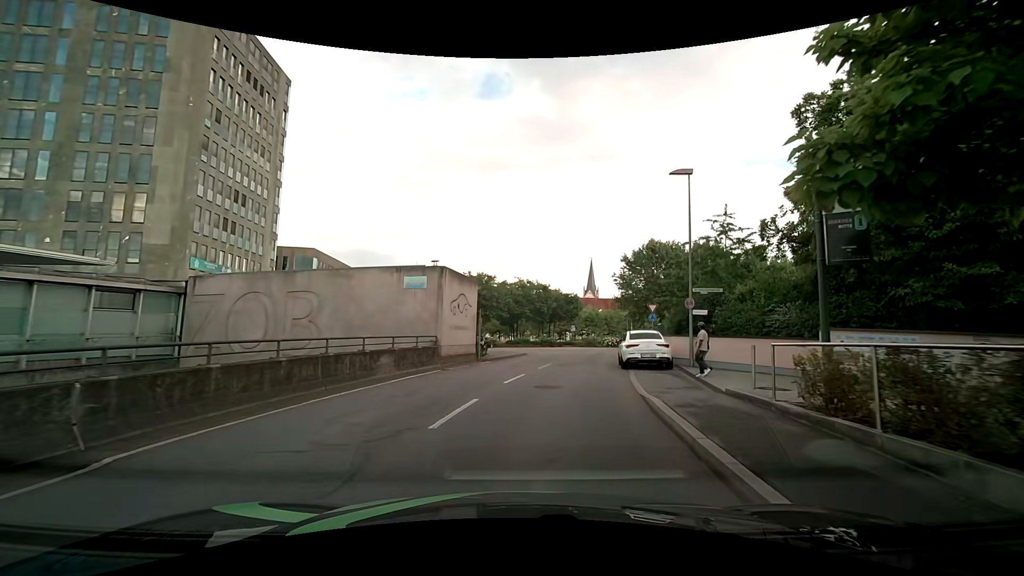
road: residential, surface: asphalt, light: Day
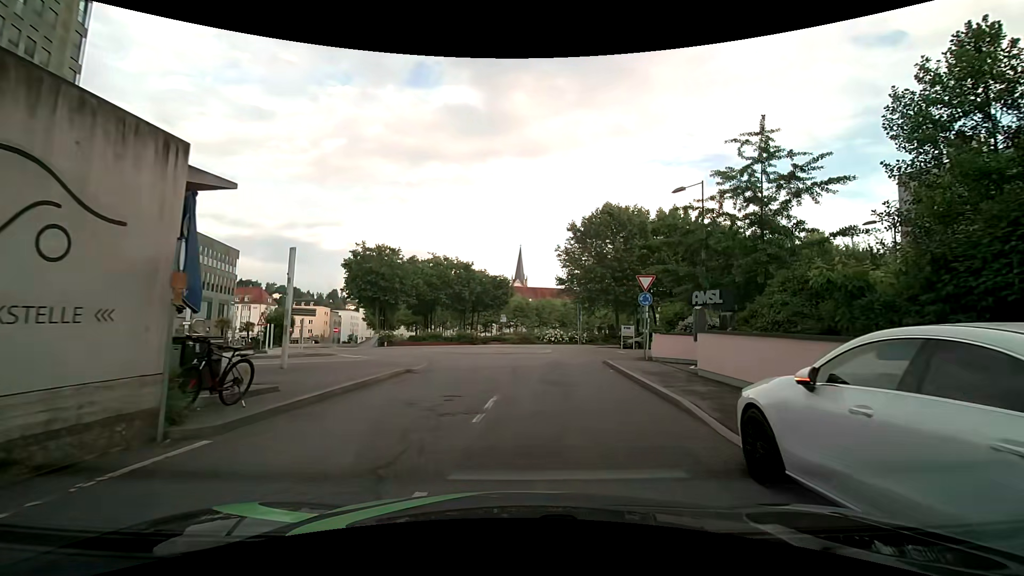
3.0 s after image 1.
(+1.5, +17.2) m; +9°
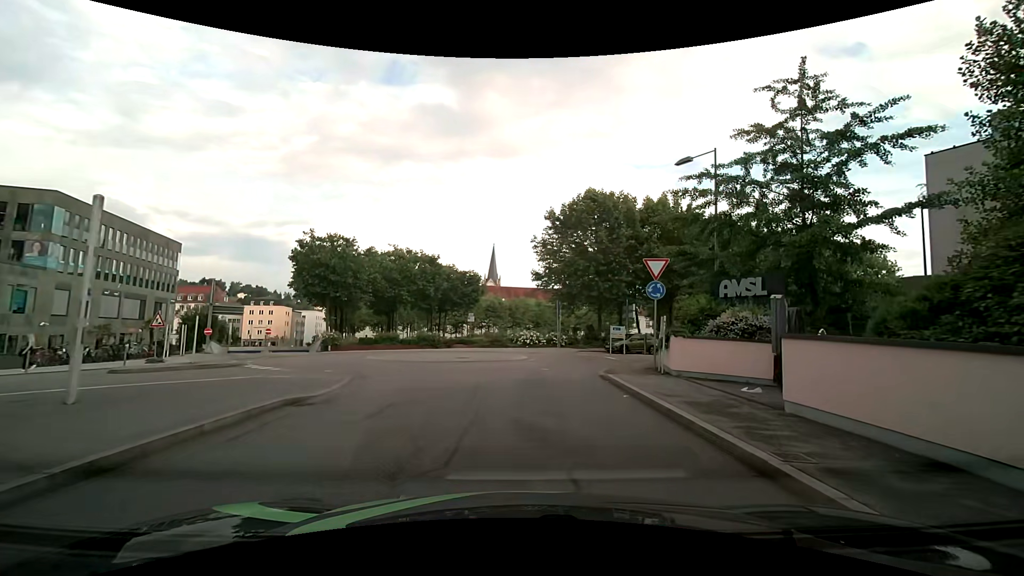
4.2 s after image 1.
(+0.2, +5.9) m; +4°
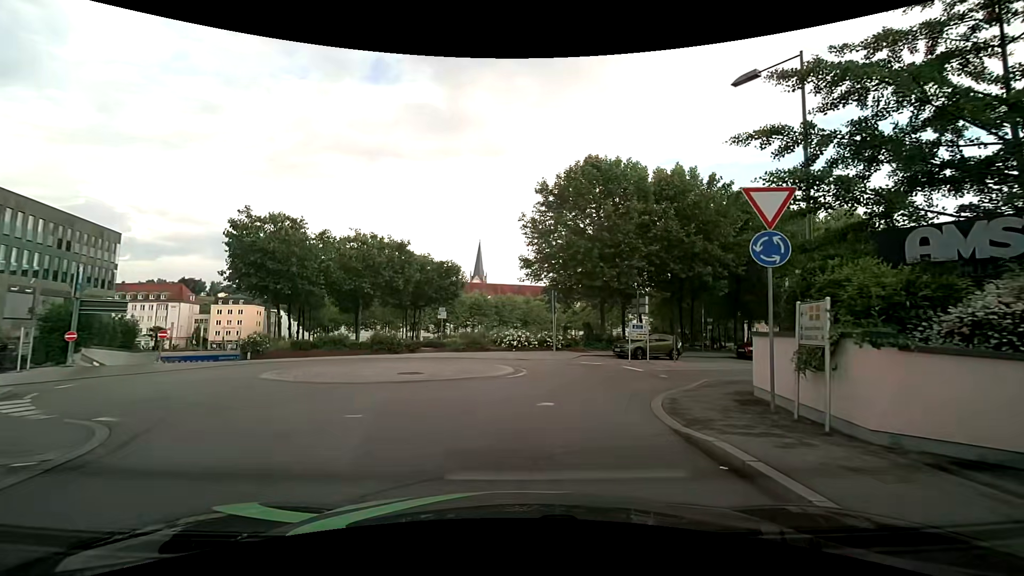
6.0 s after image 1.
(0.0, +8.3) m; 0°
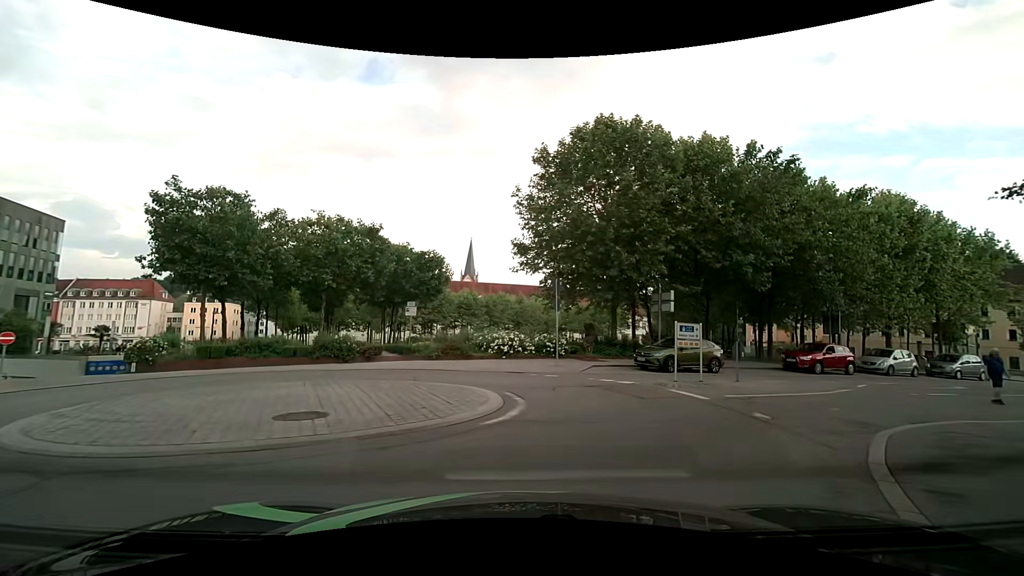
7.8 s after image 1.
(0.0, +6.9) m; +1°
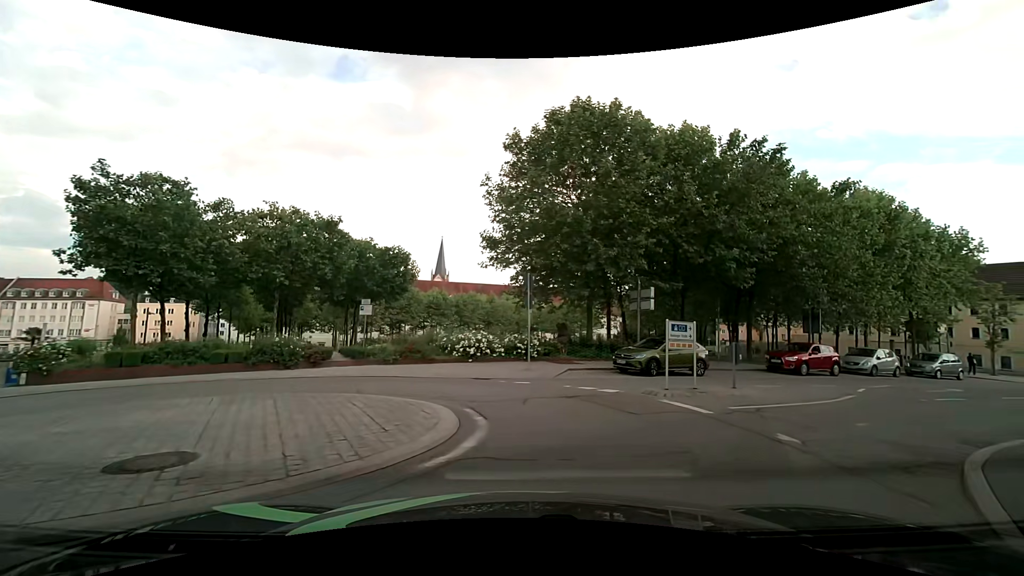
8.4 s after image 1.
(+0.1, +2.3) m; +2°
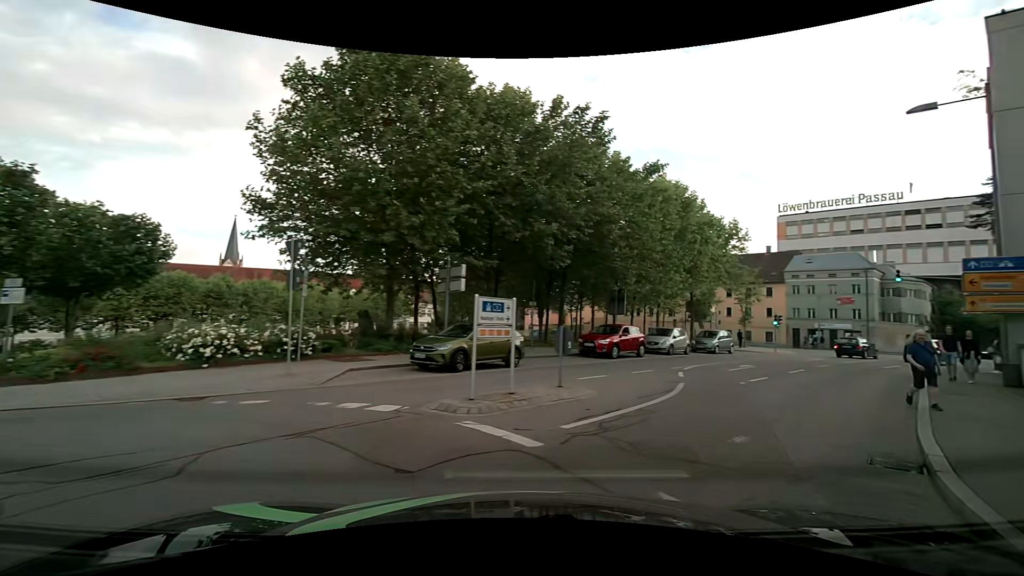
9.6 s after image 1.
(+0.8, +4.6) m; +21°
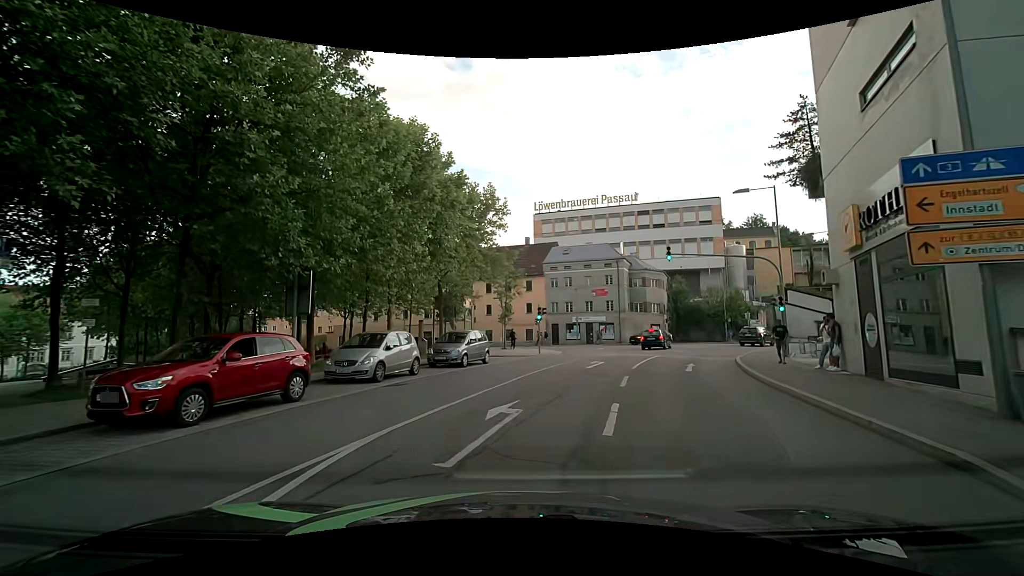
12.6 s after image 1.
(+5.4, +13.0) m; +26°
